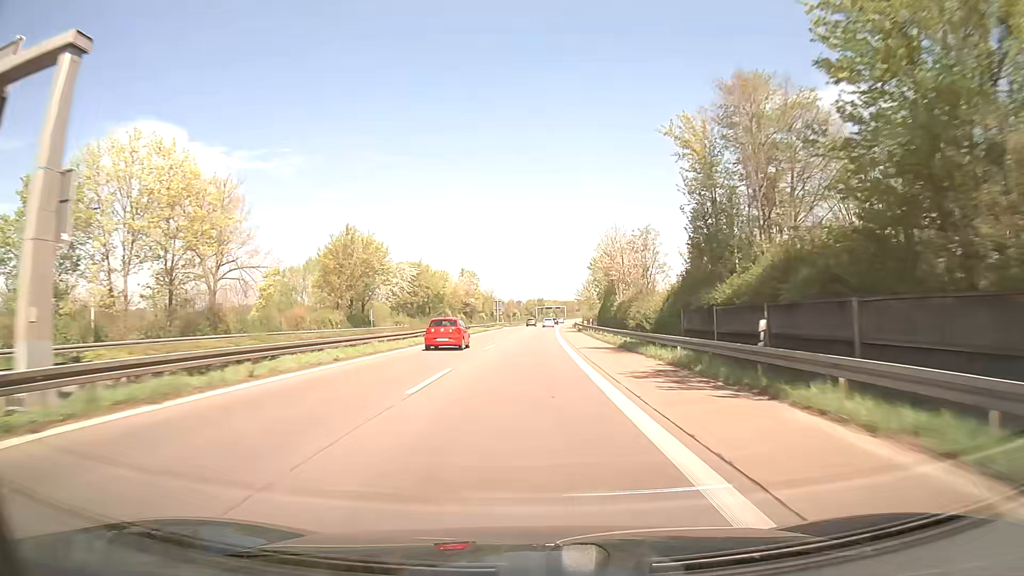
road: trunk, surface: asphalt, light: Day
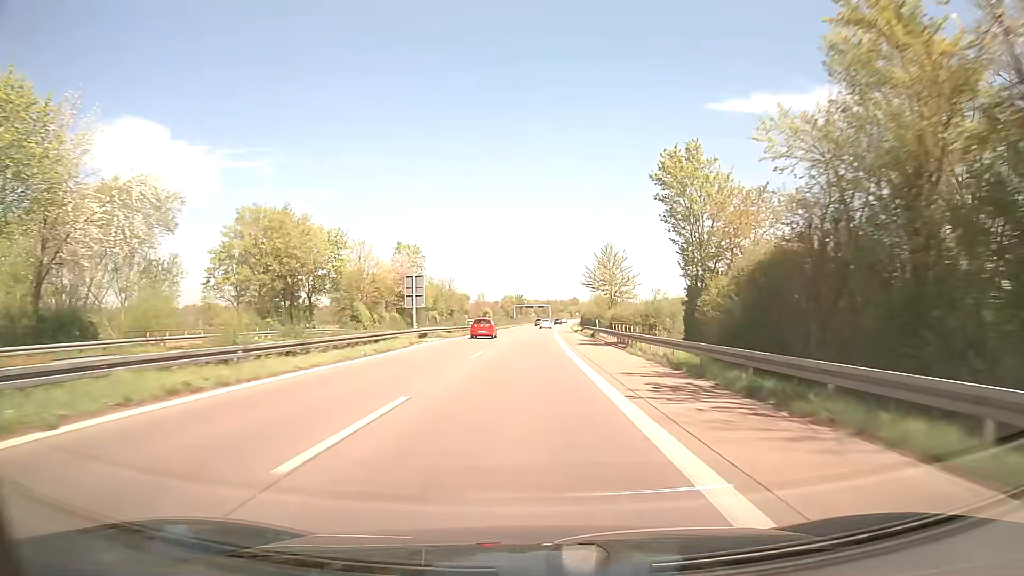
(+0.9, +60.6) m; +2°
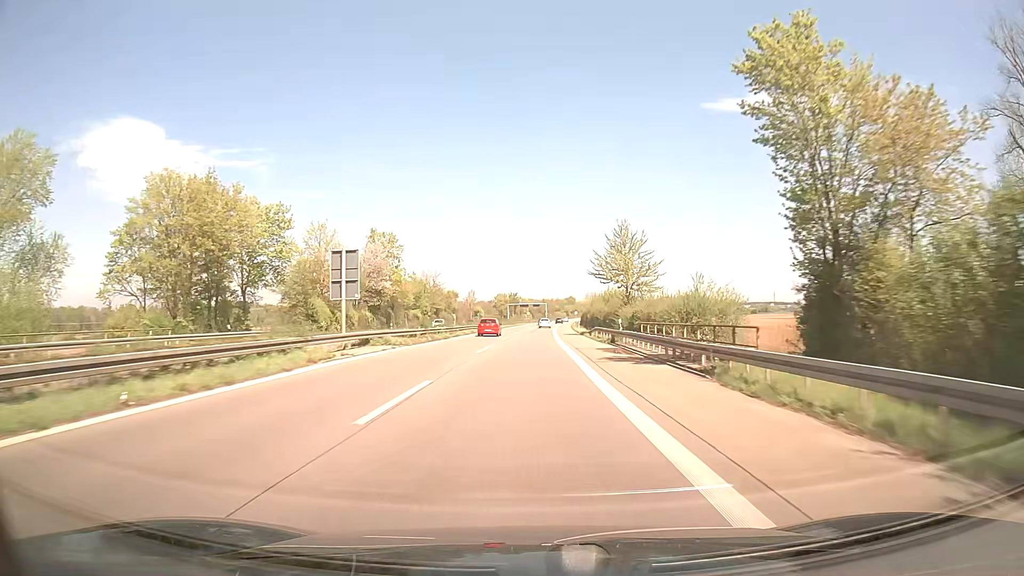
(0.0, +15.3) m; 0°
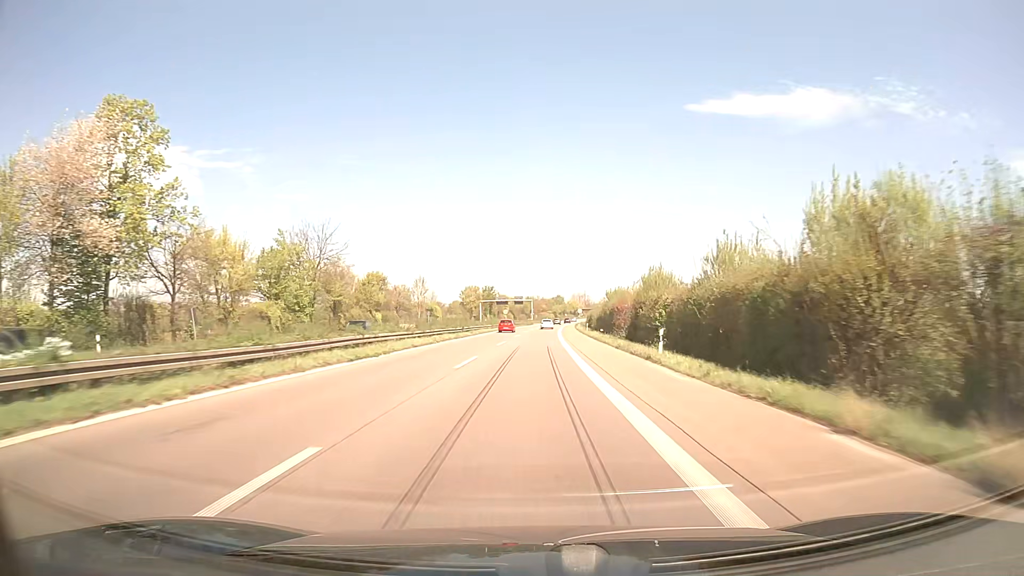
(+0.7, +62.0) m; +1°
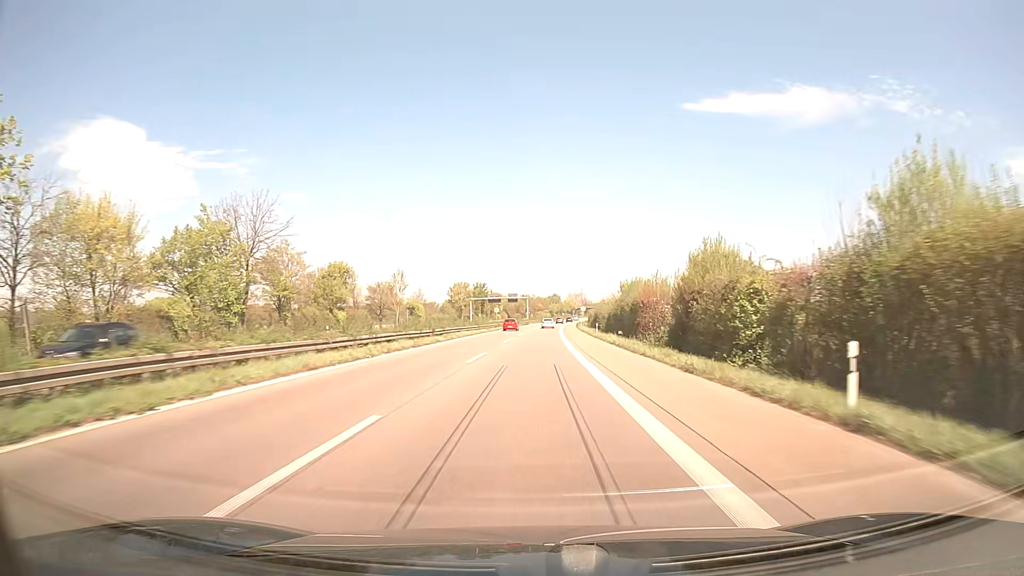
(+0.1, +15.6) m; 0°
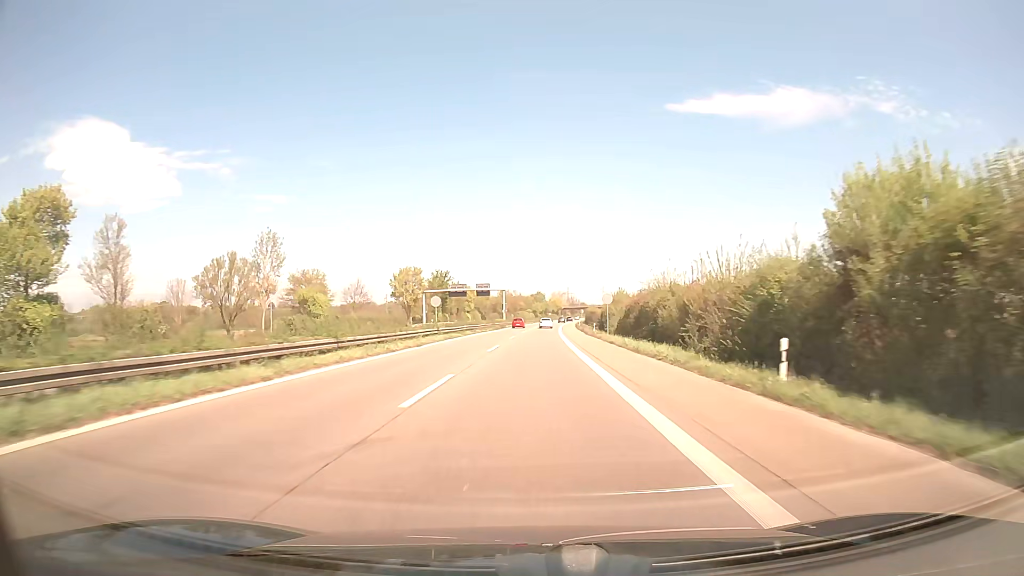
(+0.6, +47.2) m; +1°
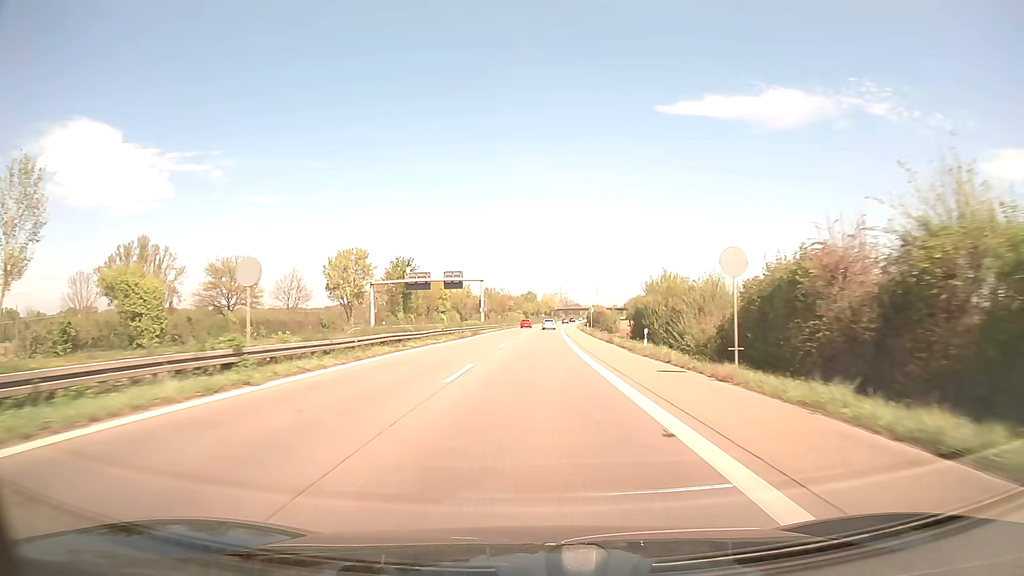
(+0.2, +31.7) m; +1°
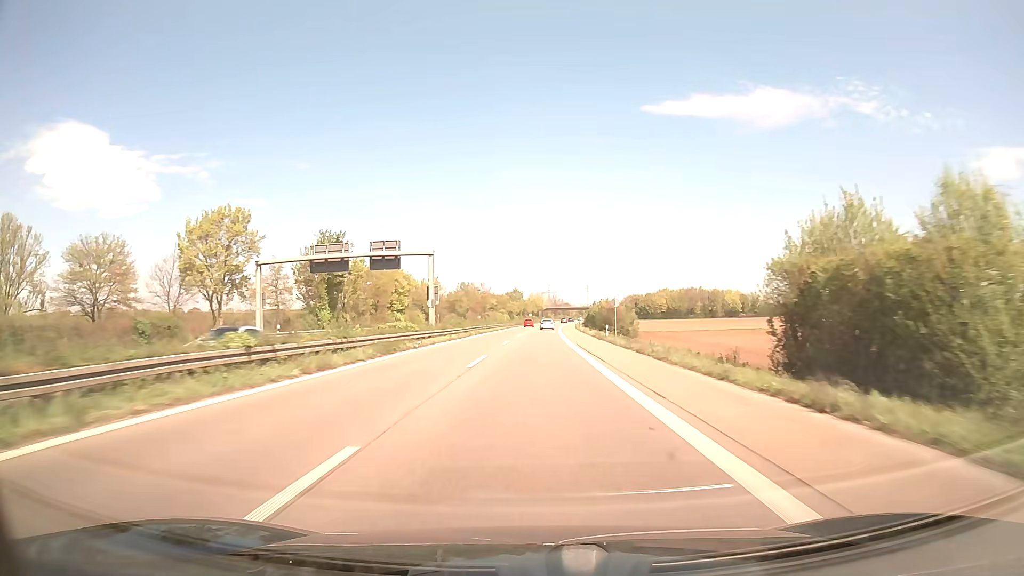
(+0.3, +31.9) m; +1°
(0, +10) (0, +20) (0, +30) (0, +40) (+1, +50) (+1, +60) (+1, +70) (+2, +80) (+2, +90) (+2, +100) m
